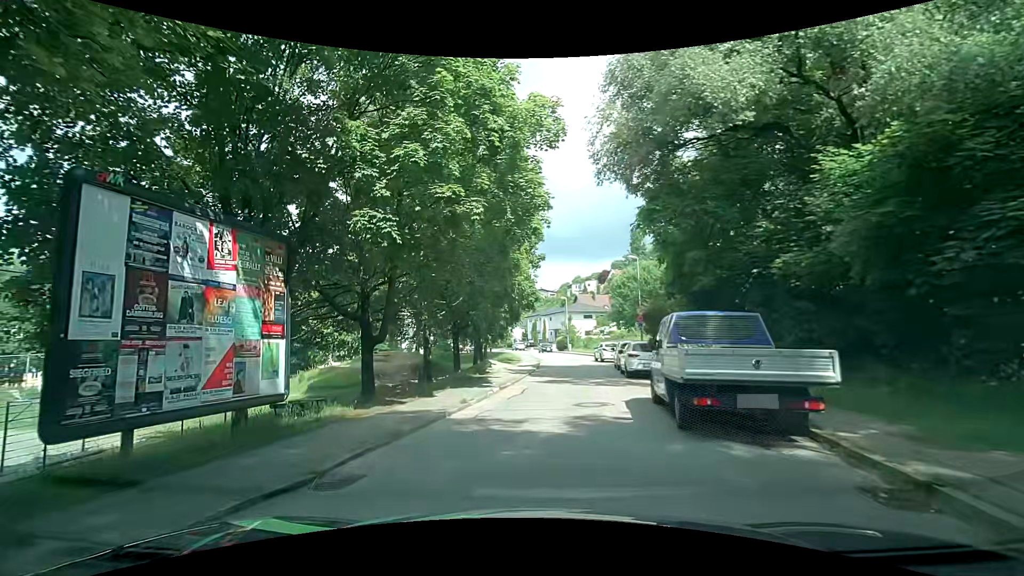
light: Day
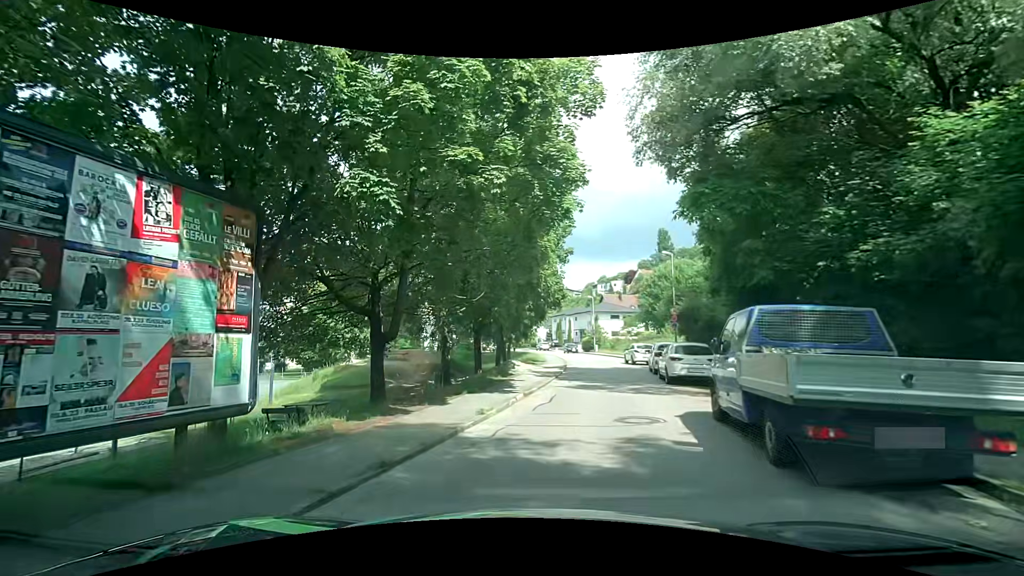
(-0.1, +2.1) m; -1°
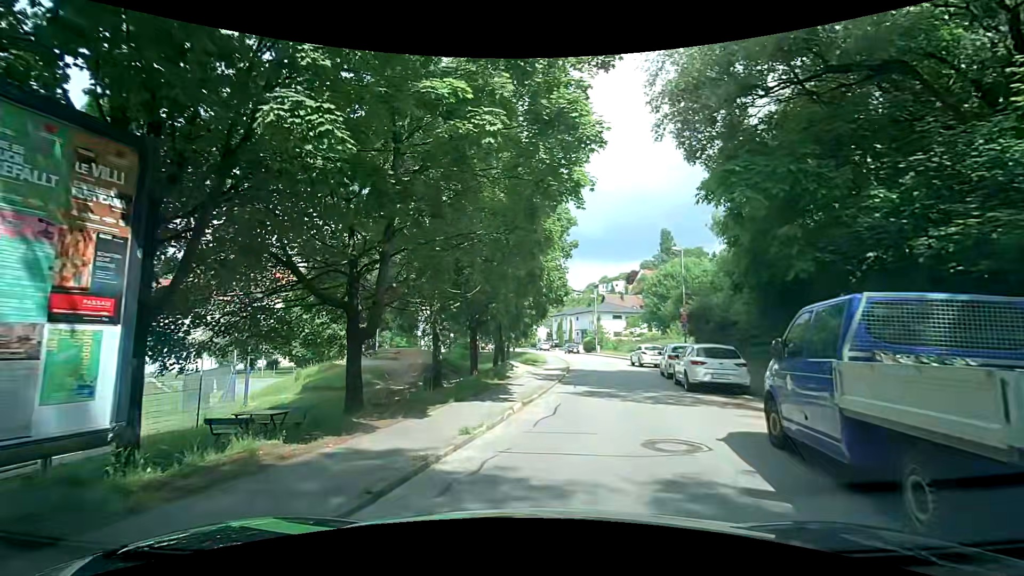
(0.0, +2.2) m; 0°
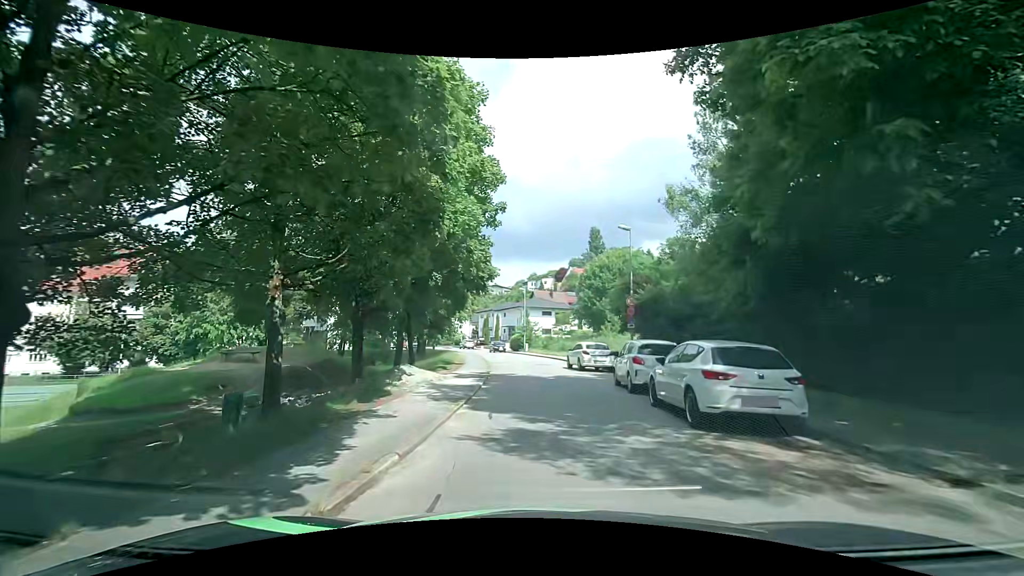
(+0.4, +7.5) m; +9°
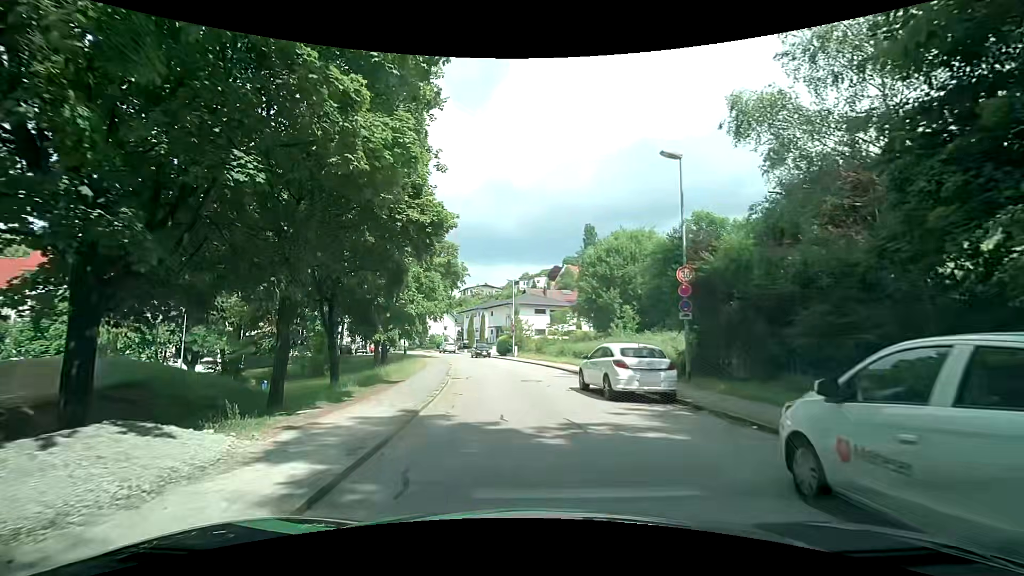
(0.0, +12.1) m; 0°
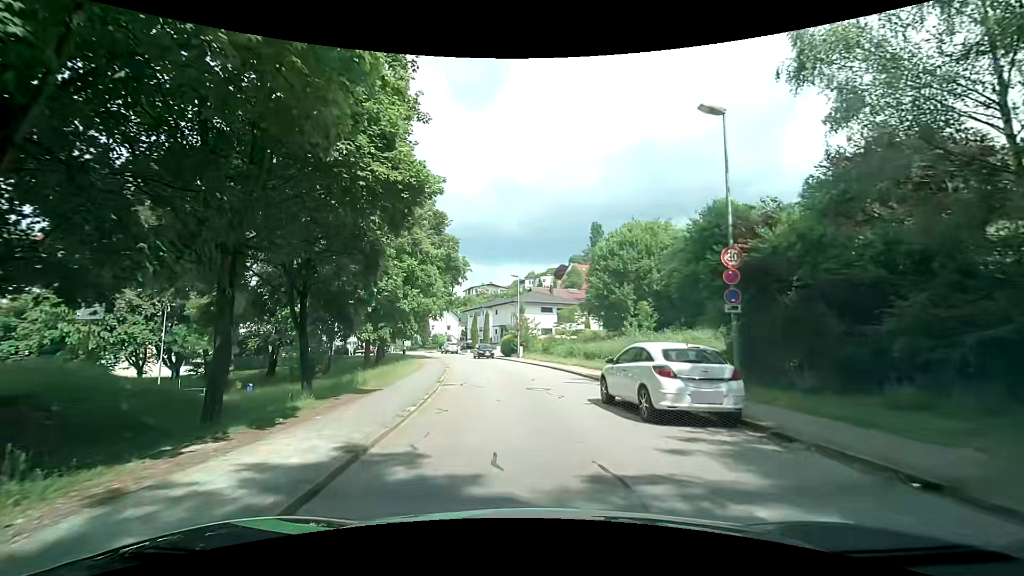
(0.0, +3.5) m; 0°
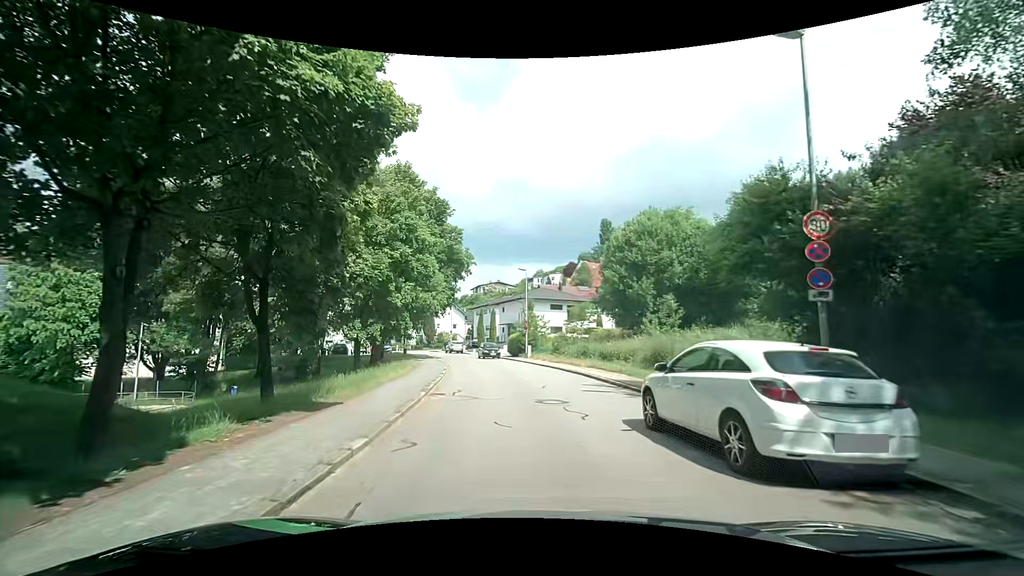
(-0.1, +3.6) m; +1°
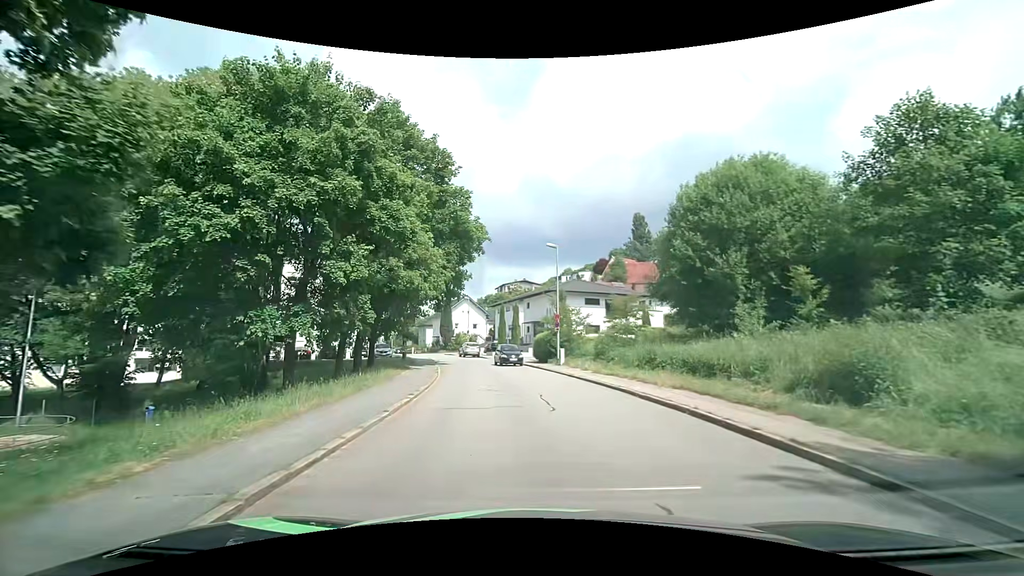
(-0.7, +11.7) m; -5°
(0, +10) (-1, +20) (-3, +30) (-5, +40) (-8, +49) (-10, +59) (-12, +69) (-15, +78) (-20, +87) (-25, +96) m
